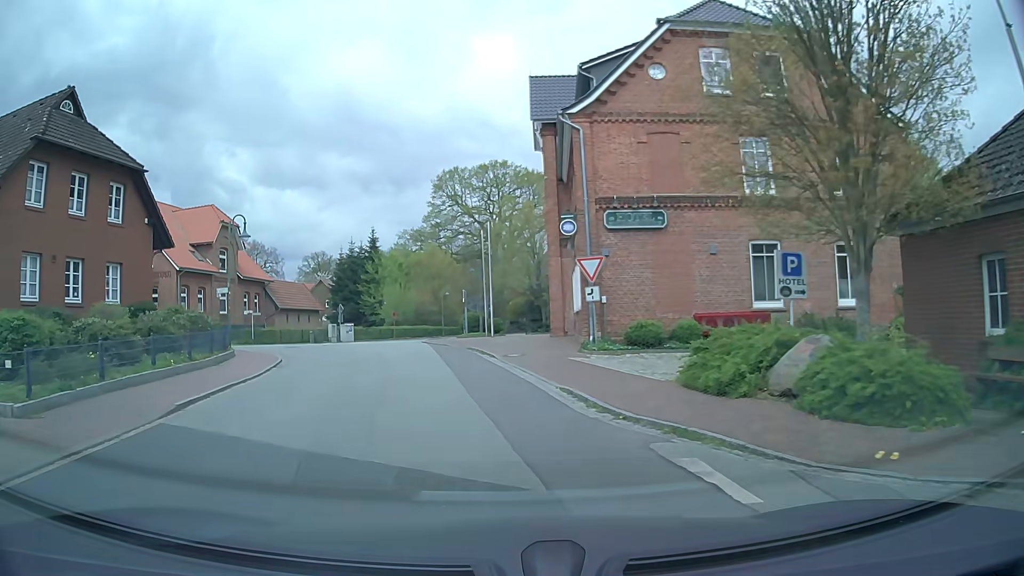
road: residential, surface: asphalt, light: Day
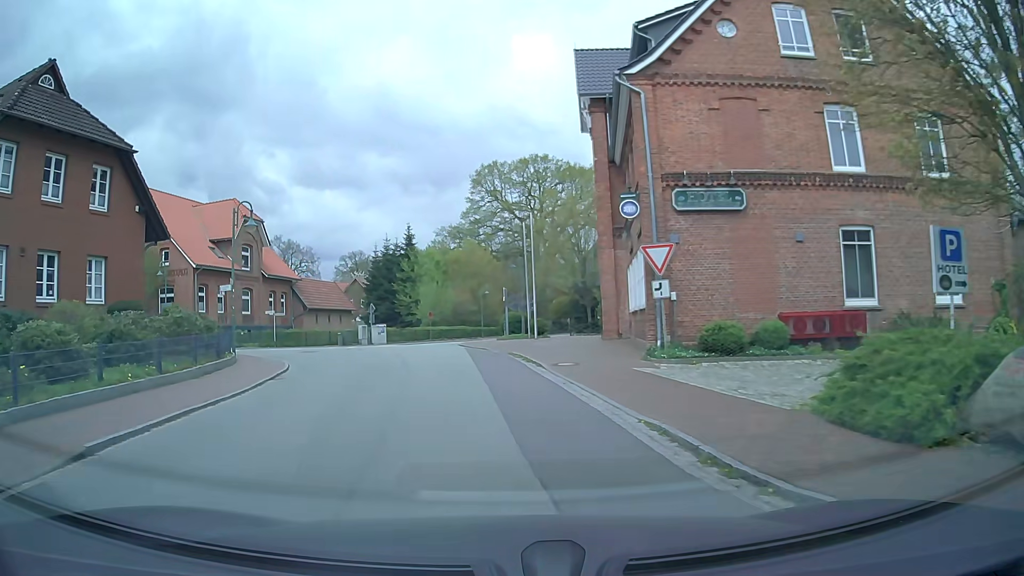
(-0.1, +3.7) m; -4°
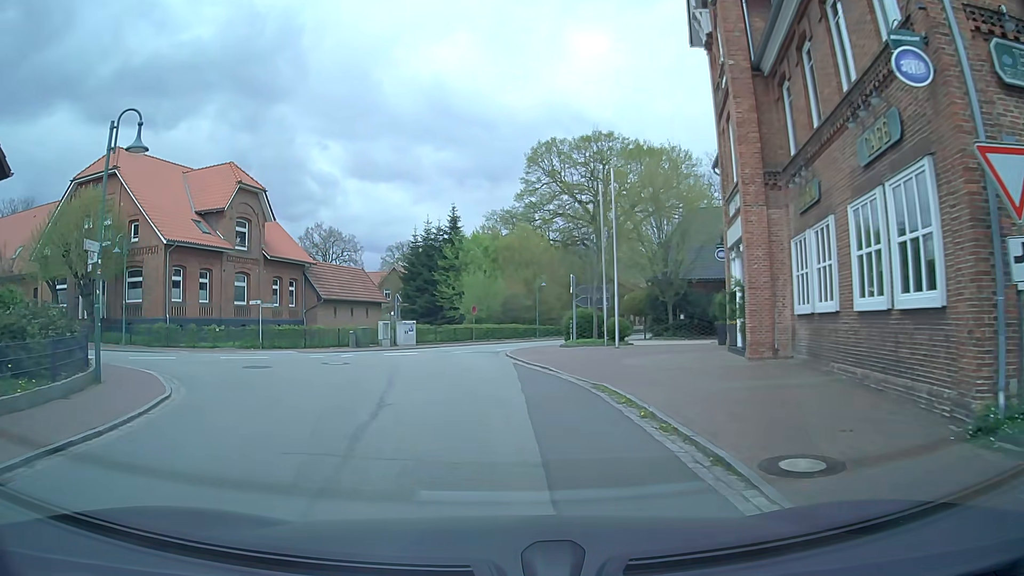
(-0.5, +11.2) m; -4°
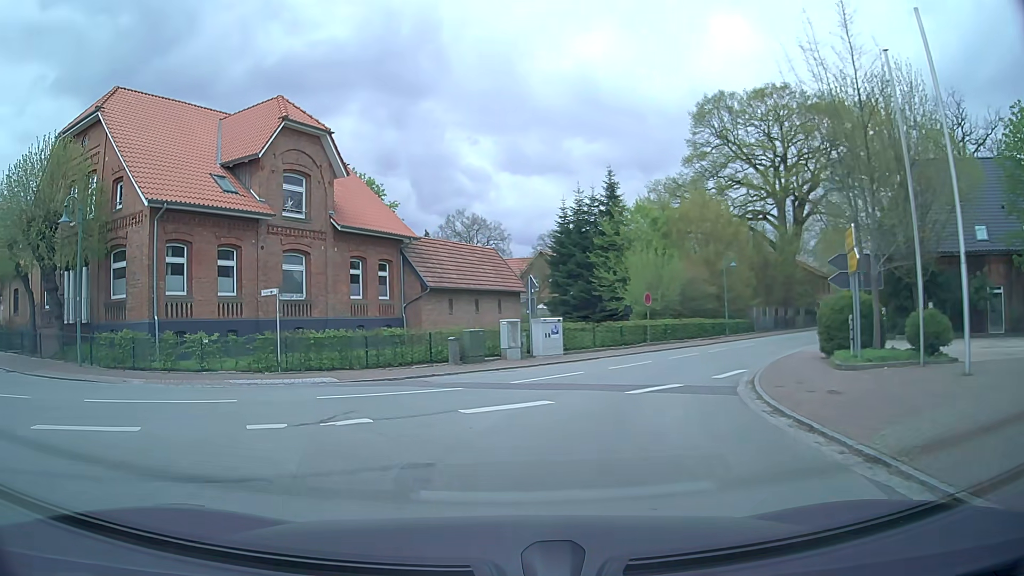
(-1.2, +14.3) m; -14°
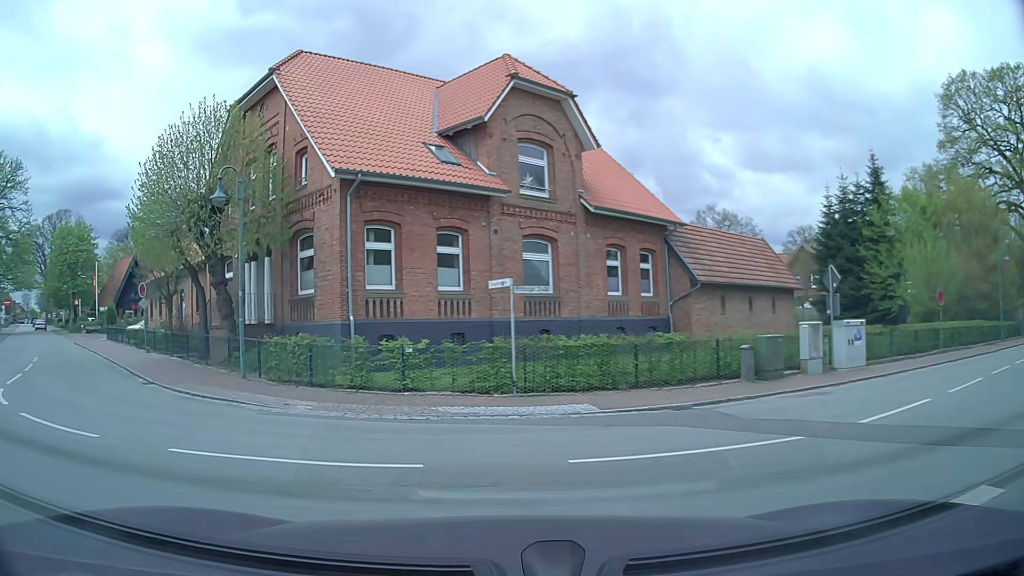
(-0.8, +5.2) m; -22°
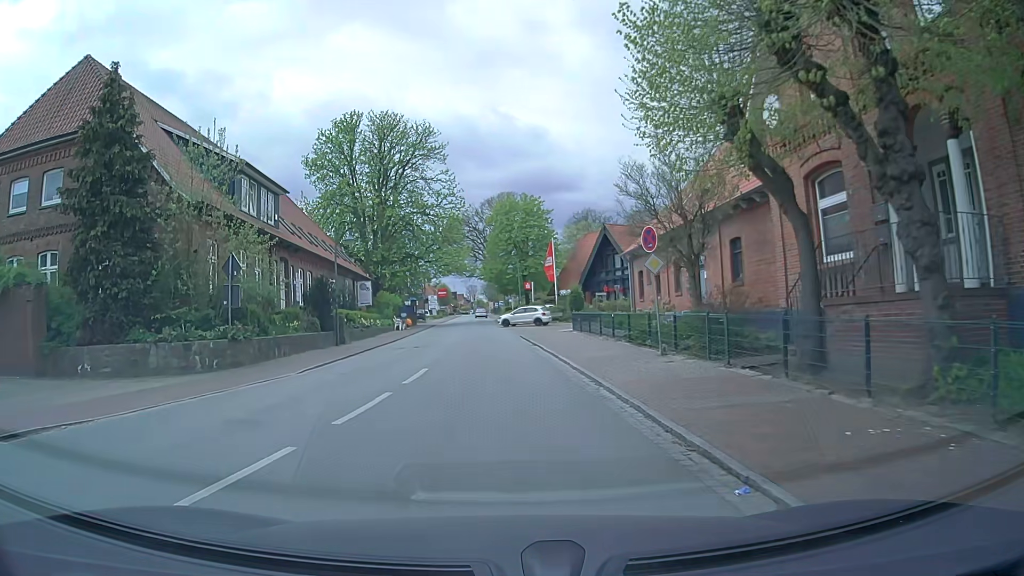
(-7.2, +12.7) m; -38°
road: secondary
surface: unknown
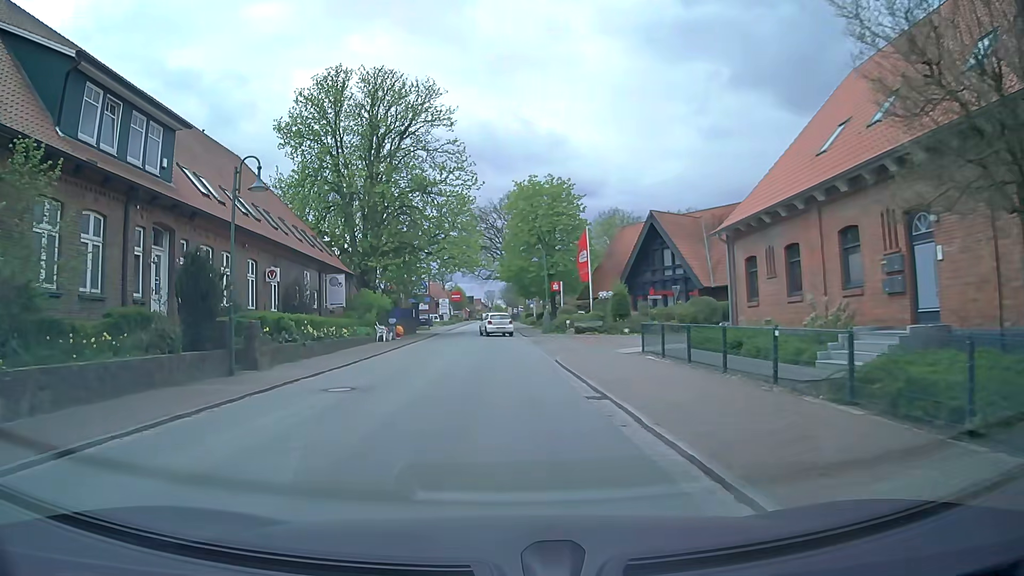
(-0.4, +13.4) m; -2°
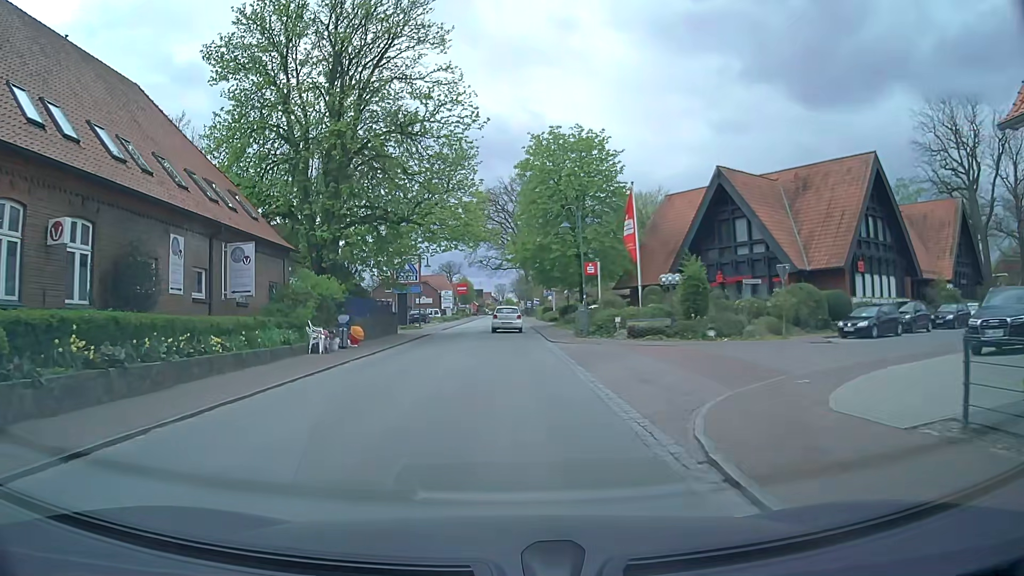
(-0.2, +14.8) m; -1°
(0, +10) (0, +20) (0, +30) (0, +40) (0, +50) (0, +60) (0, +70) (0, +80) (0, +90) (0, +100) m
